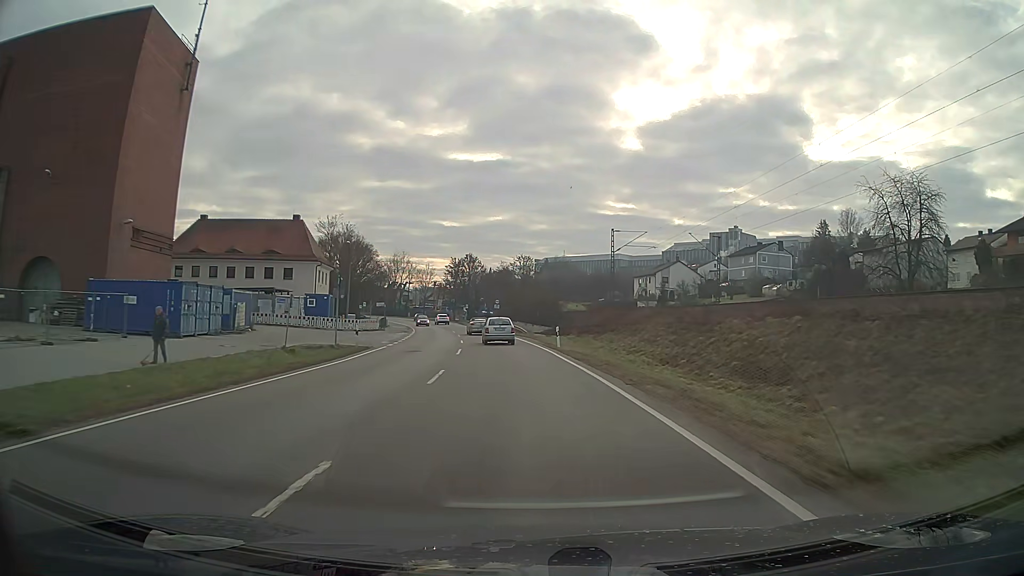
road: primary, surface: asphalt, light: Day
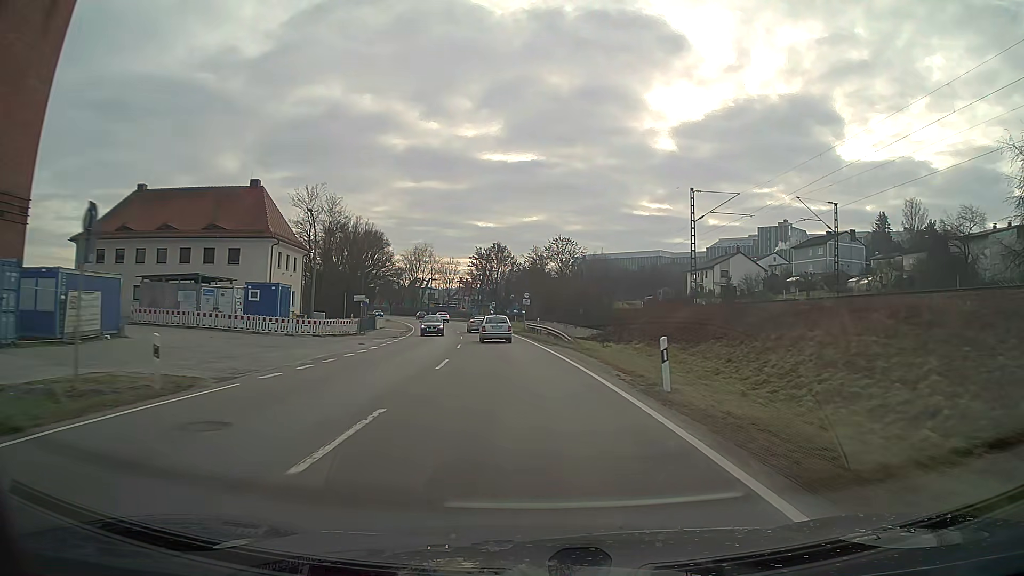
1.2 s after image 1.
(-0.6, +20.8) m; -3°
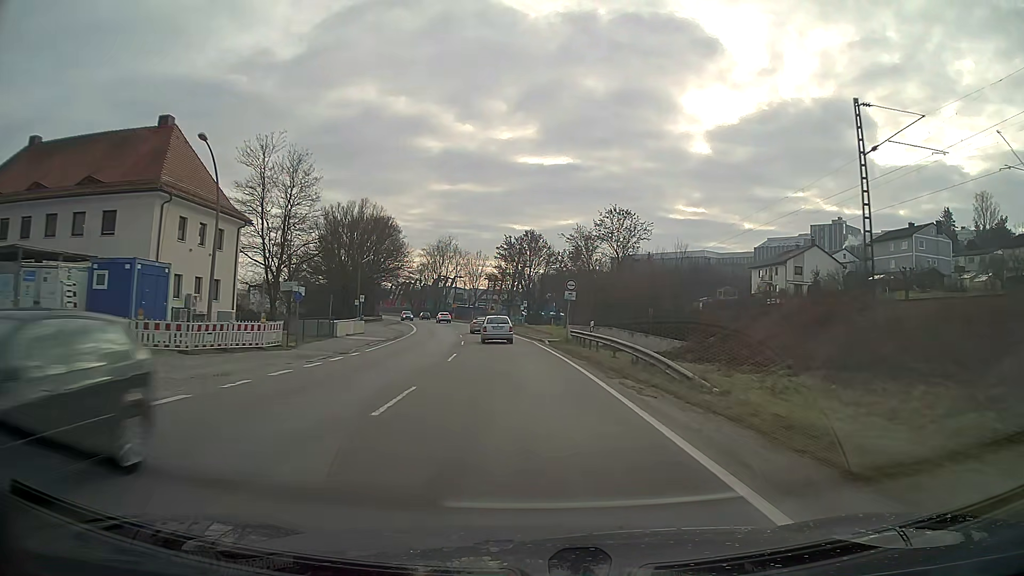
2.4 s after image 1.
(-0.6, +20.5) m; -3°
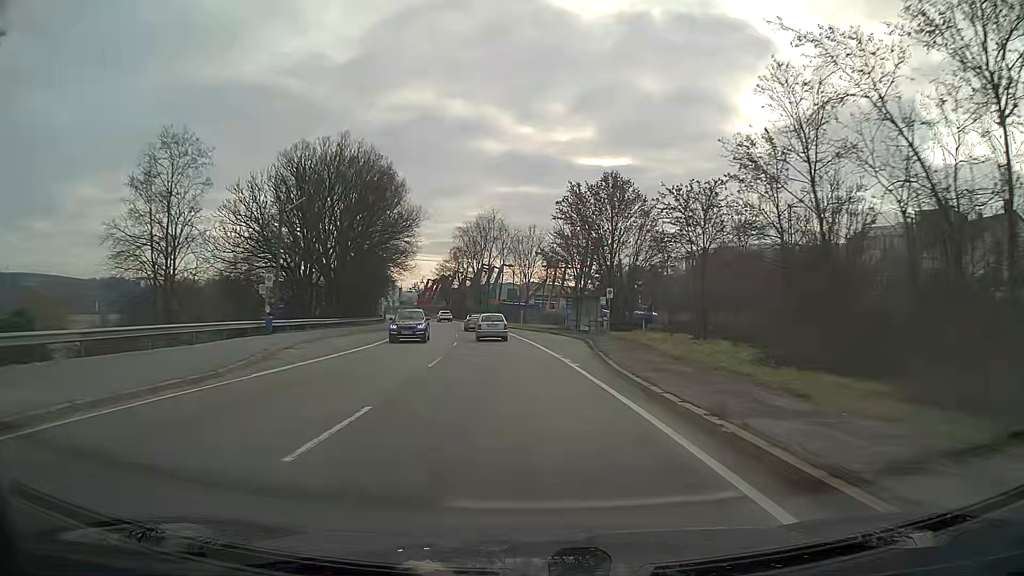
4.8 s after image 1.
(-1.8, +39.5) m; -5°
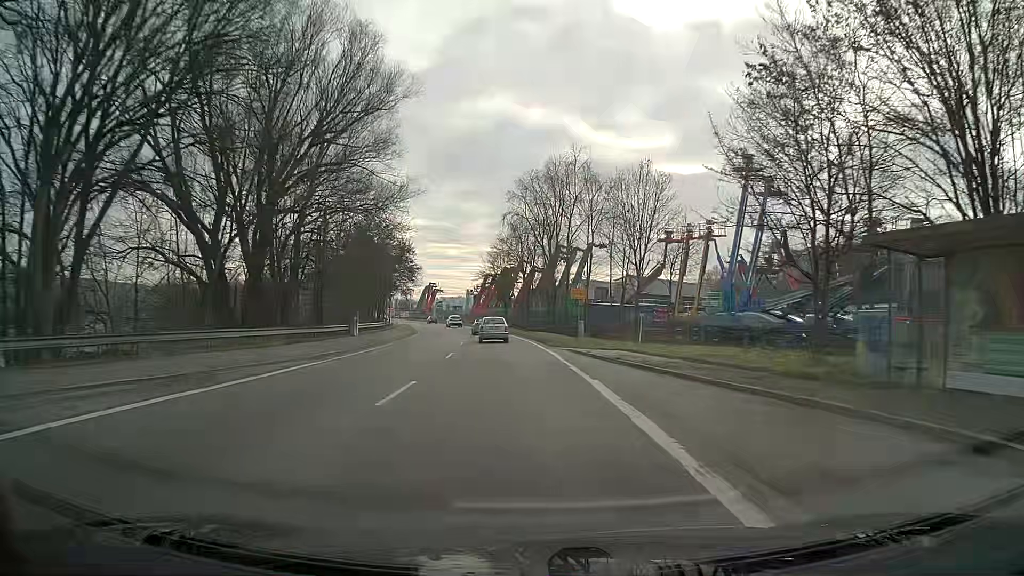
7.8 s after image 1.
(-2.4, +43.7) m; -7°
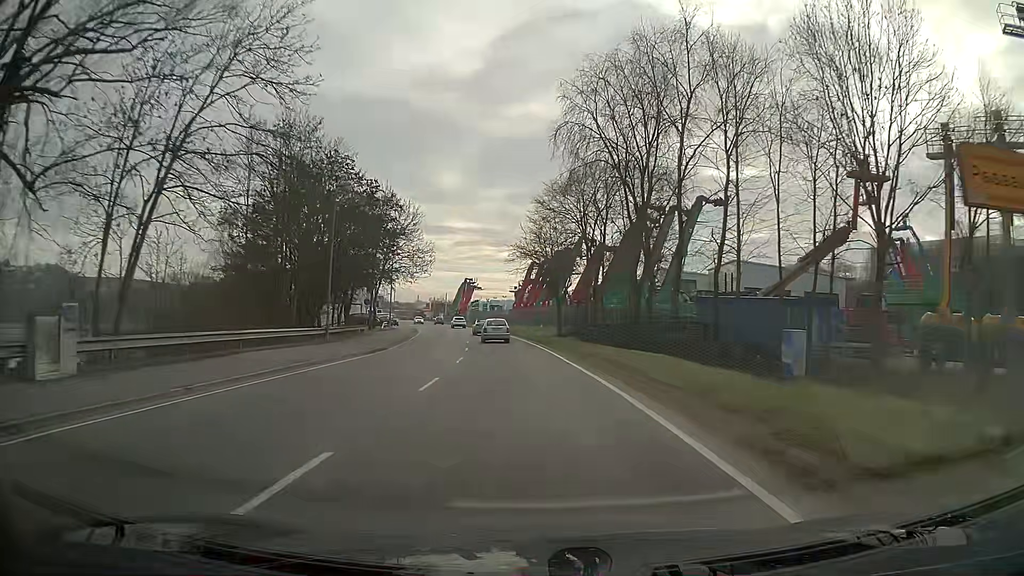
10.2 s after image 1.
(-1.2, +31.7) m; -4°
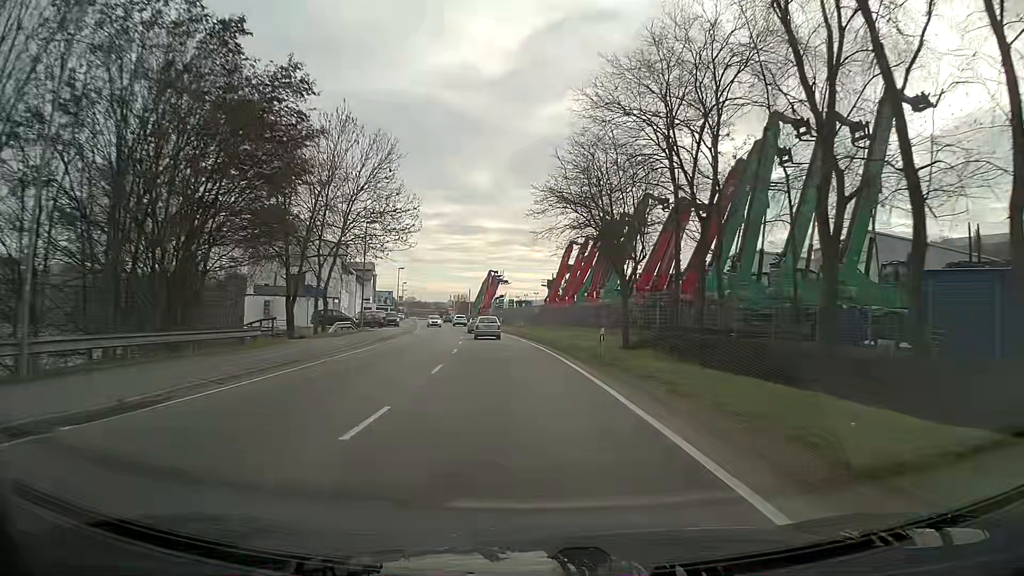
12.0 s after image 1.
(-0.6, +23.6) m; -3°
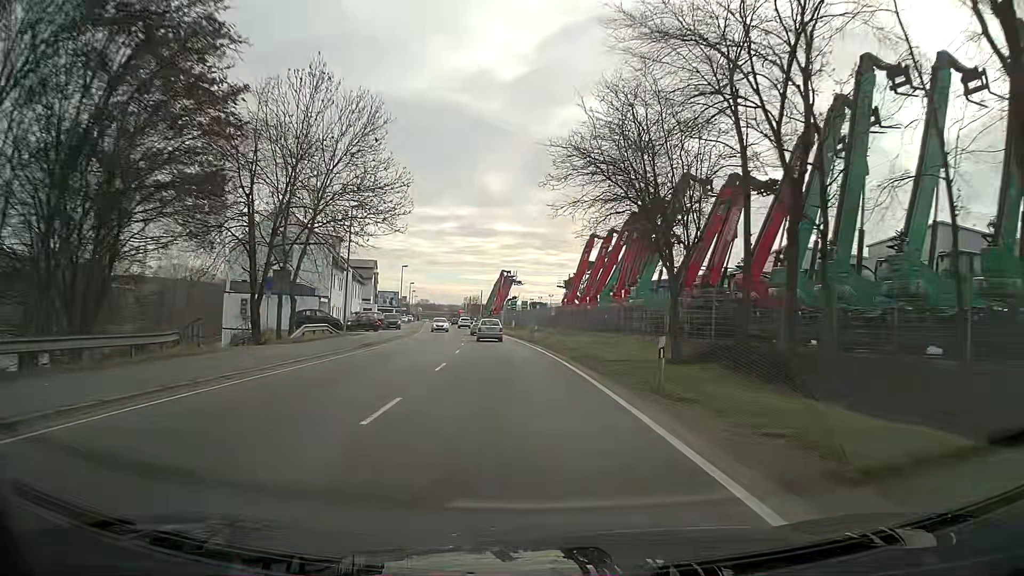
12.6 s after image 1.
(-0.1, +7.9) m; -1°
